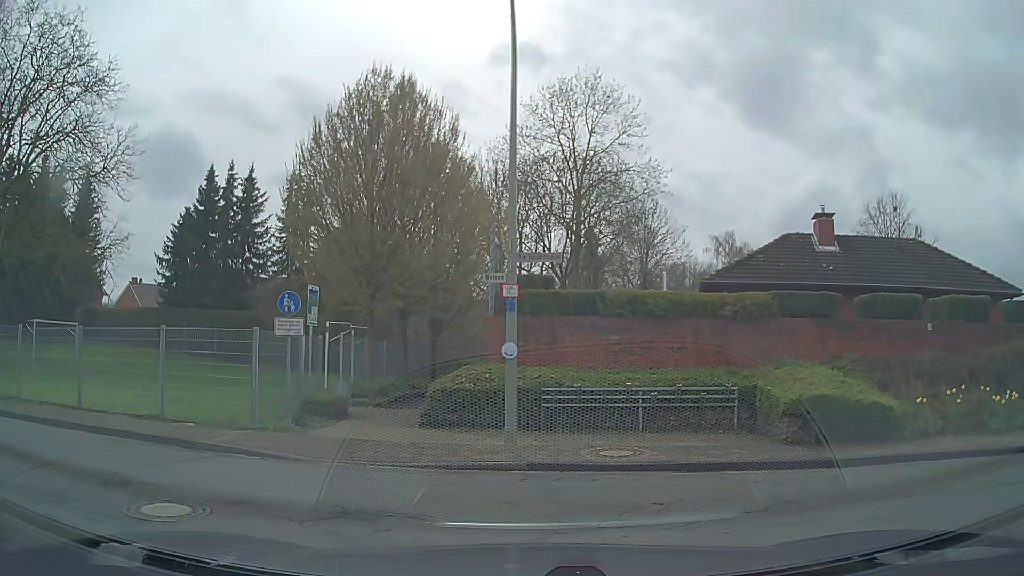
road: residential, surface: paving_stones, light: Day
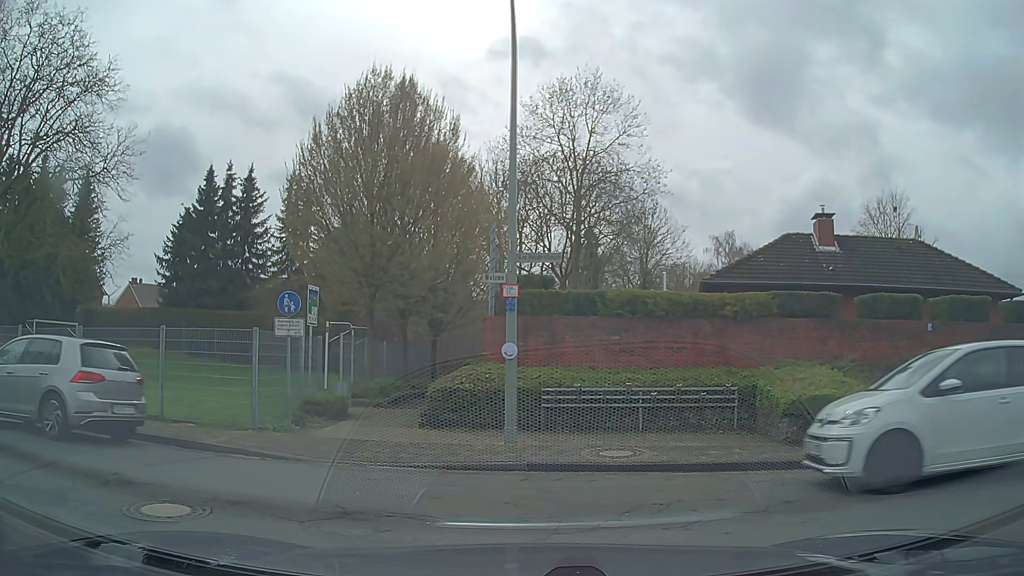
(0.0, +0.1) m; 0°
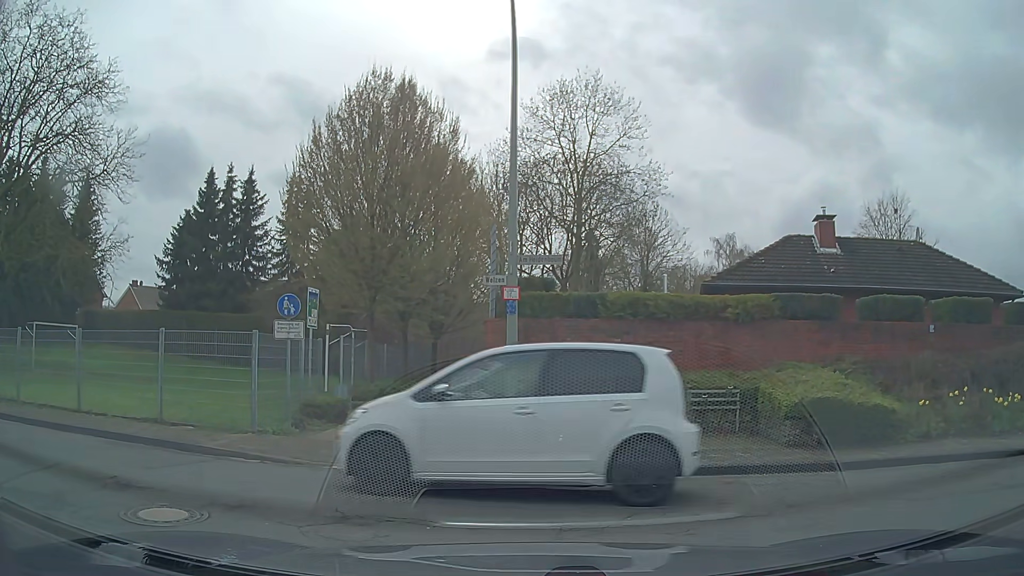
(0.0, 0.0) m; 0°
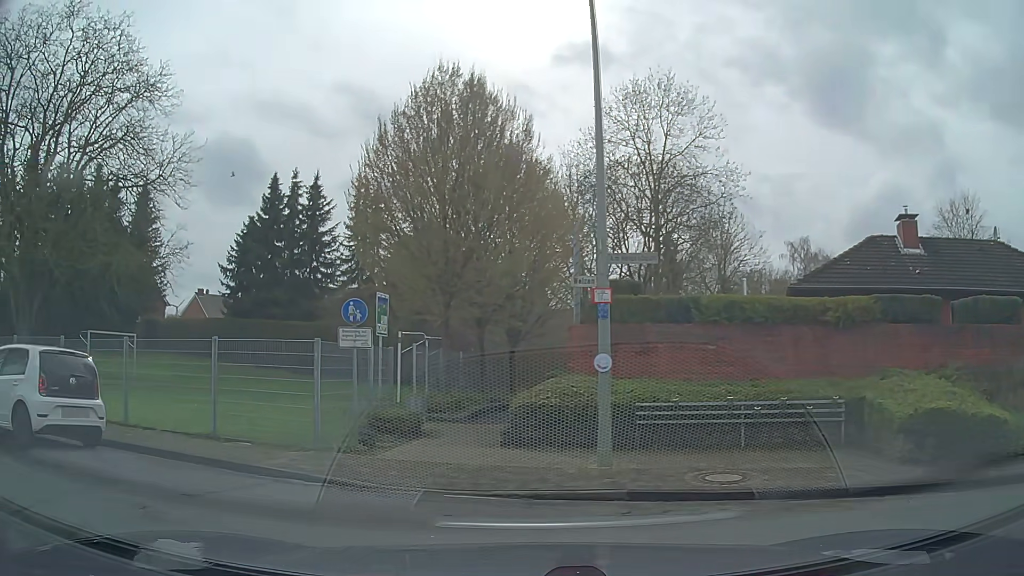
(0.0, +1.1) m; -5°
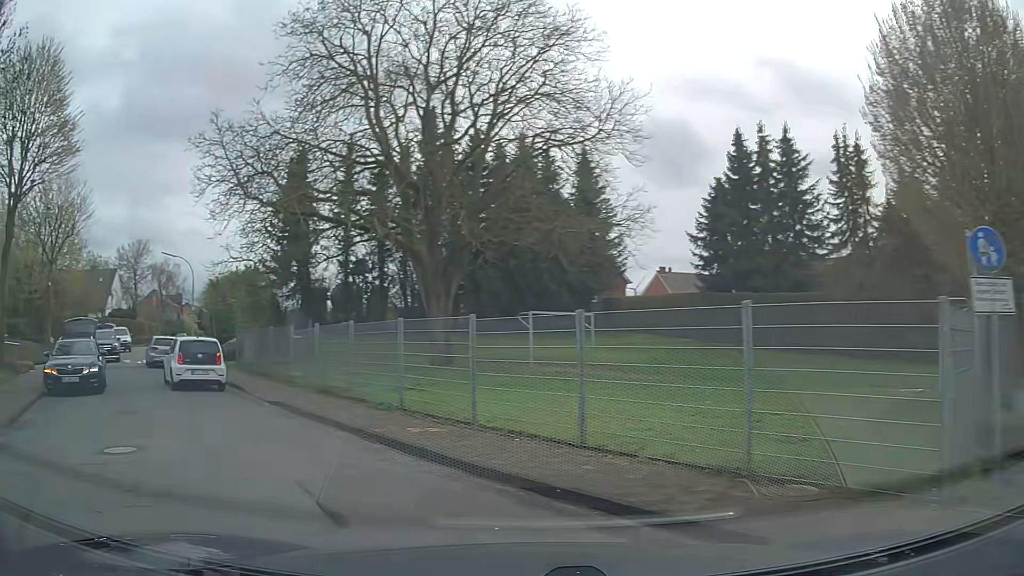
(-1.8, +5.0) m; -40°
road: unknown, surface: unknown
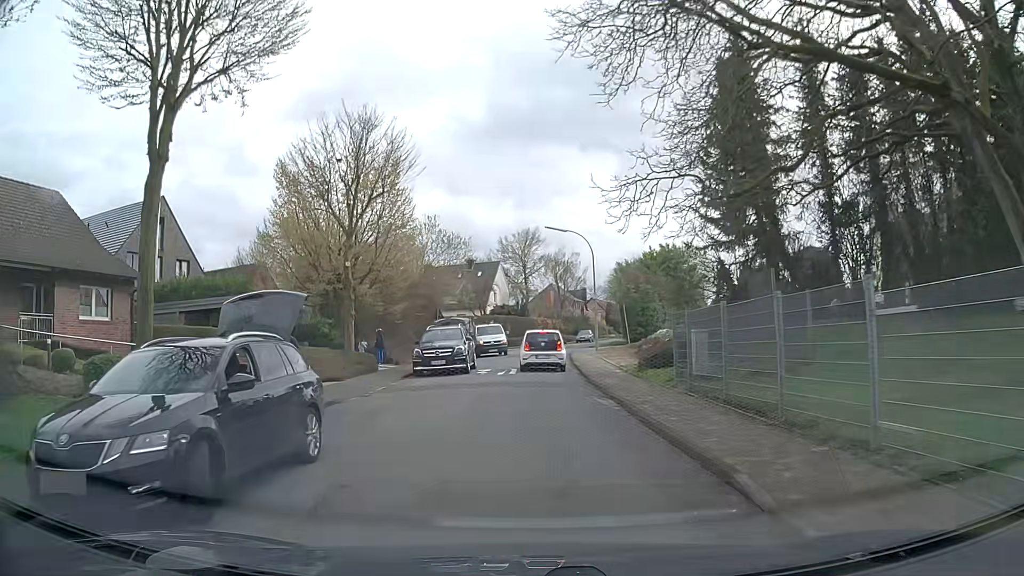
(-5.4, +12.5) m; -37°
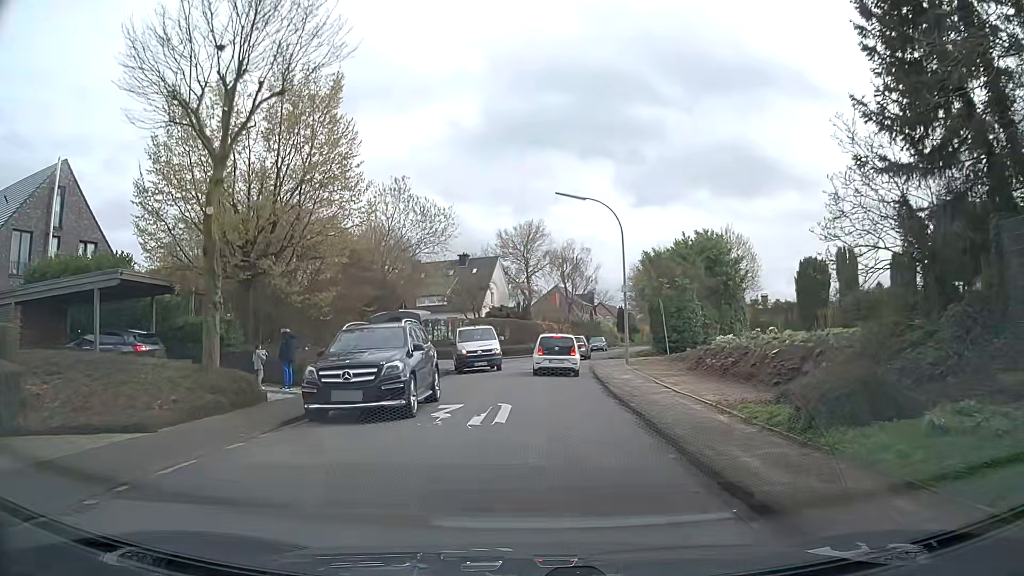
(-0.1, +12.3) m; -1°
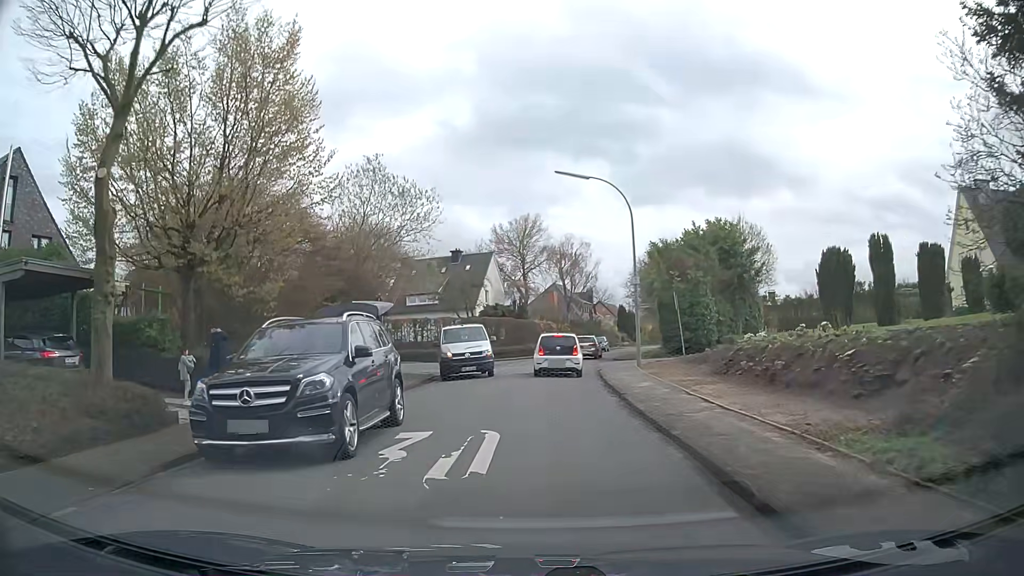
(+0.1, +4.1) m; +2°
(0, +10) (0, +20) (+1, +30) (+2, +40) (+4, +50) (+7, +59) (+10, +69) (+13, +78) (+16, +88) (+19, +97) m
